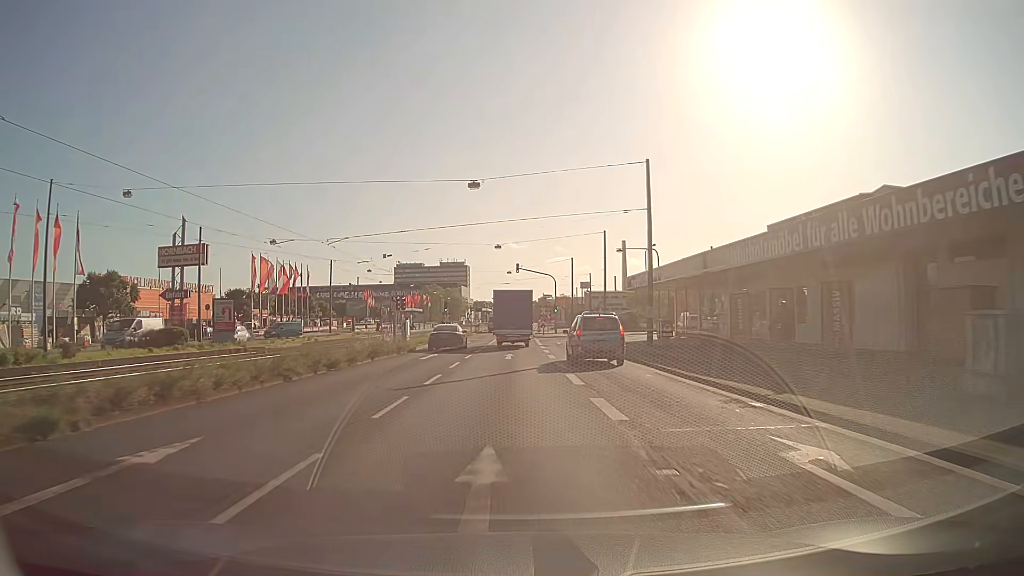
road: primary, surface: asphalt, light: Day
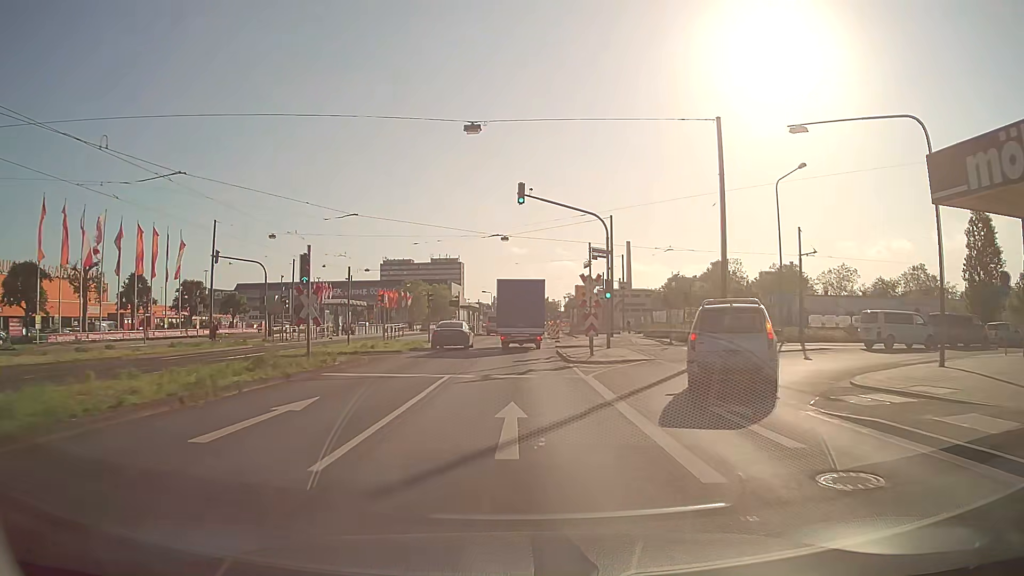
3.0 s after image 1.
(-0.2, +40.6) m; 0°
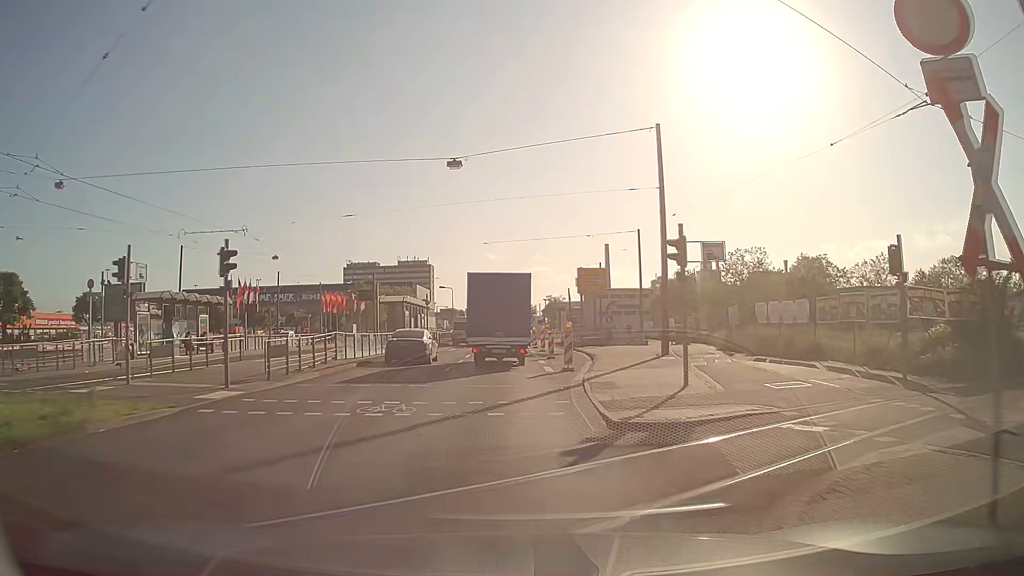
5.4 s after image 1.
(+0.5, +28.2) m; +2°
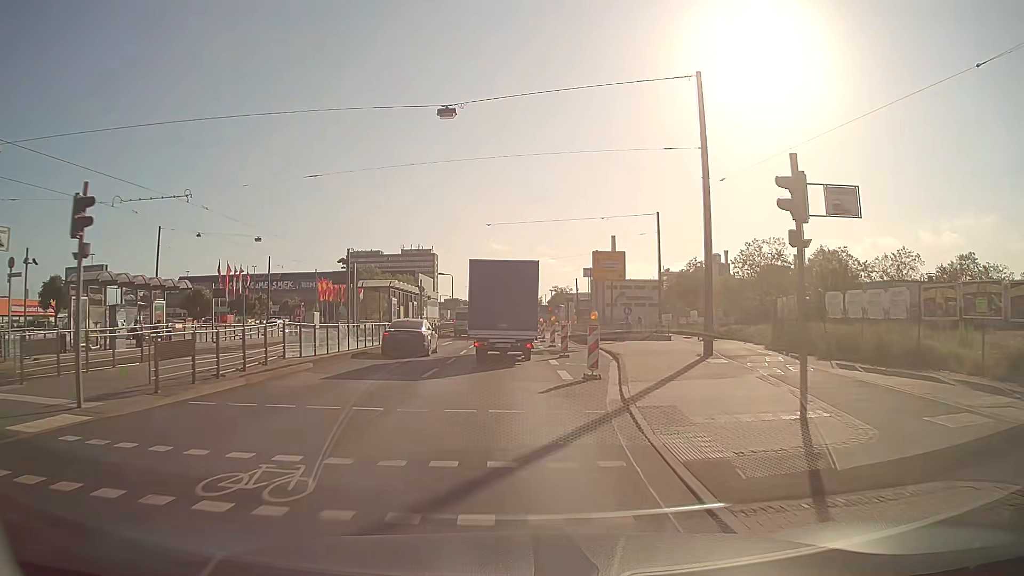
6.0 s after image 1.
(0.0, +6.0) m; 0°
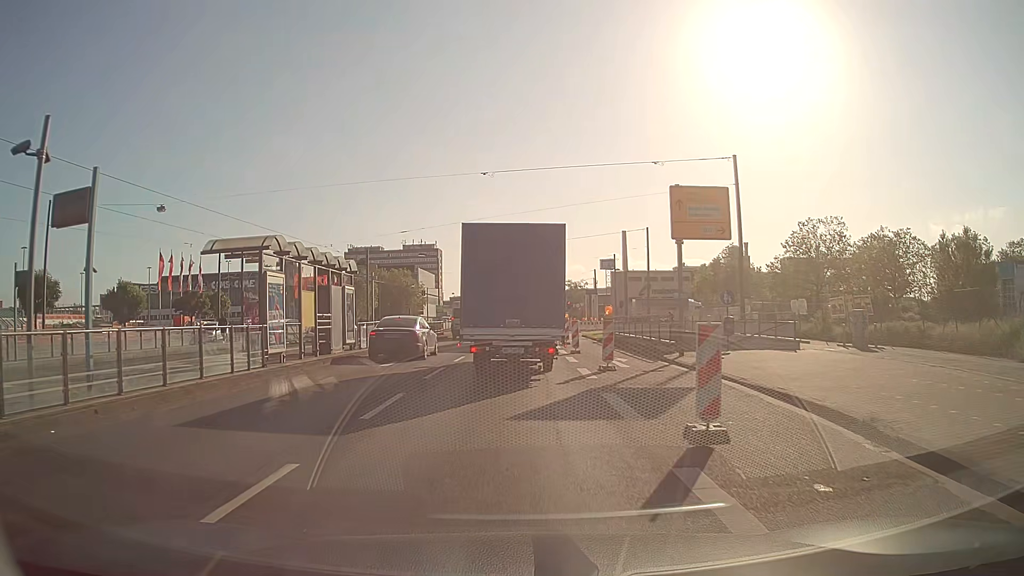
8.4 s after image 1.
(-0.2, +19.0) m; -1°
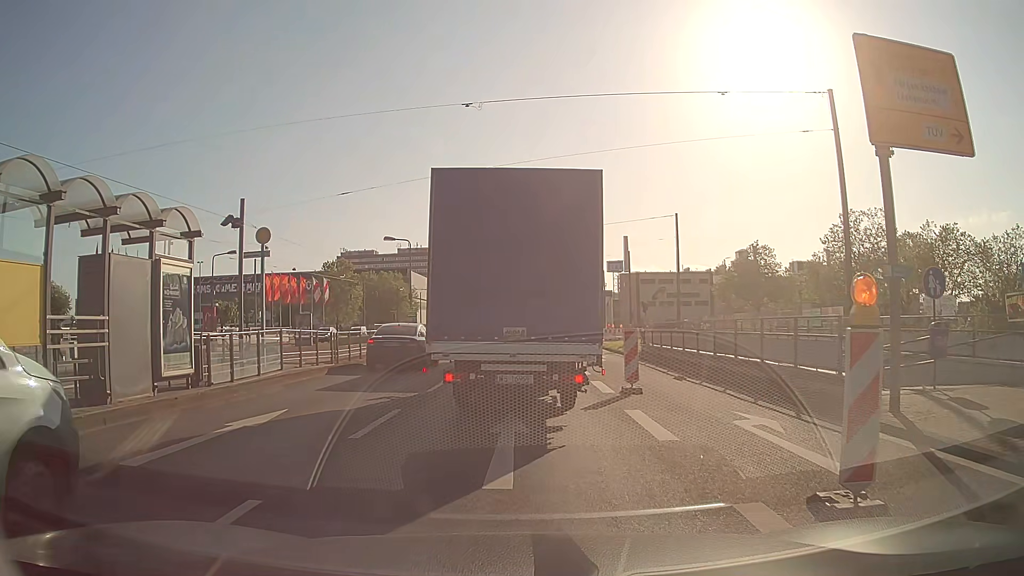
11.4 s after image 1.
(-0.1, +12.8) m; -2°
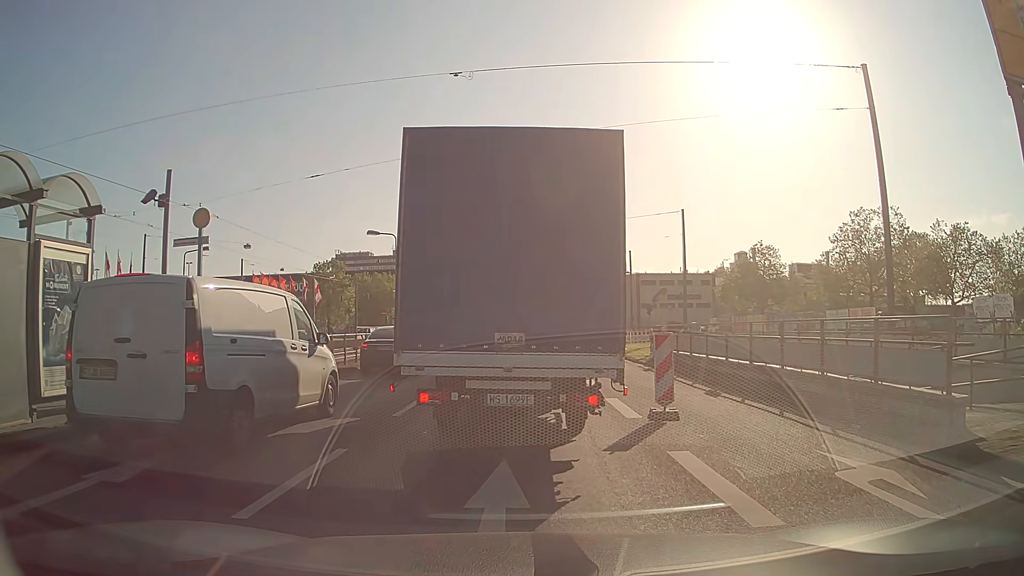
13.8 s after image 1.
(0.0, +3.3) m; 0°
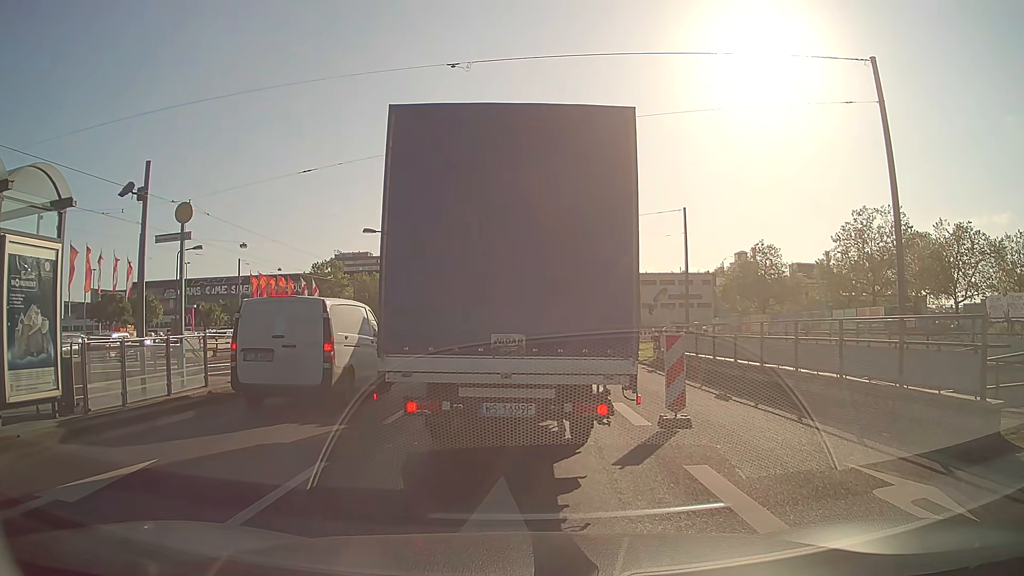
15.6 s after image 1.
(0.0, +0.8) m; 0°
(0, +10) (+1, +20) (+1, +30) (+1, +40) (+2, +50) (+2, +60) (+3, +70) (+6, +79) (+16, +78) (+26, +77) m
